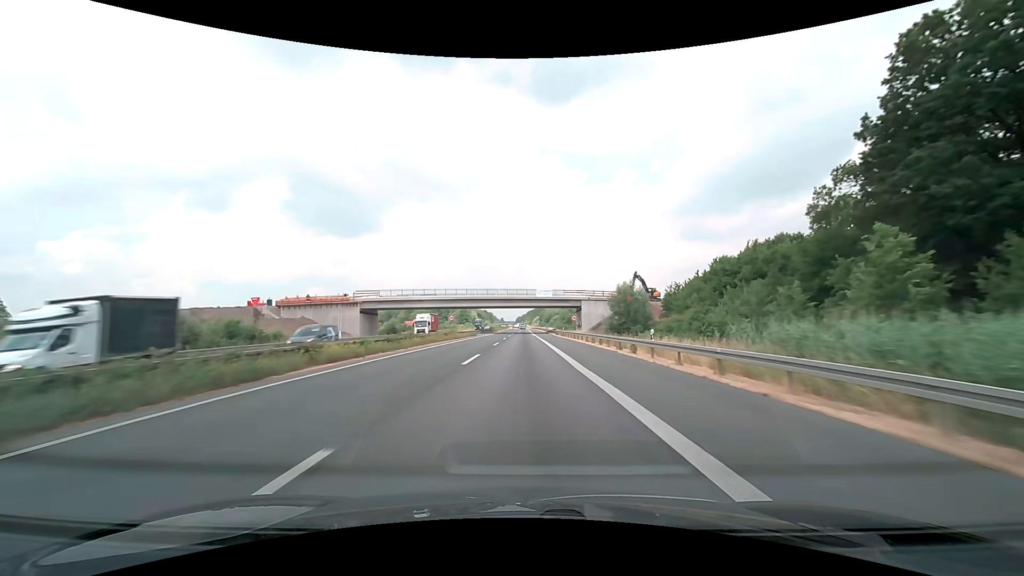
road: motorway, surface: asphalt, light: Day
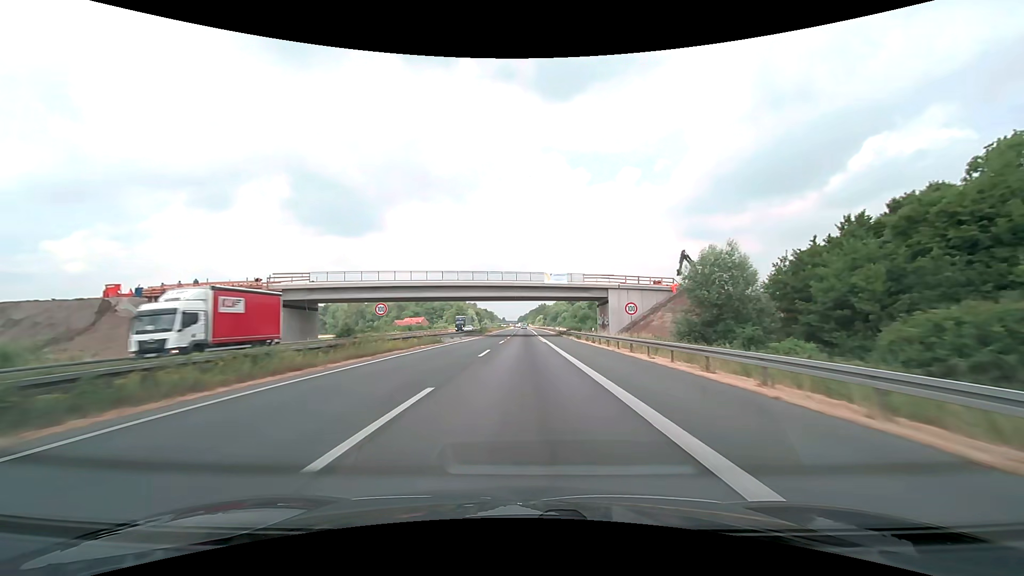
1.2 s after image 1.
(-0.1, +30.7) m; 0°
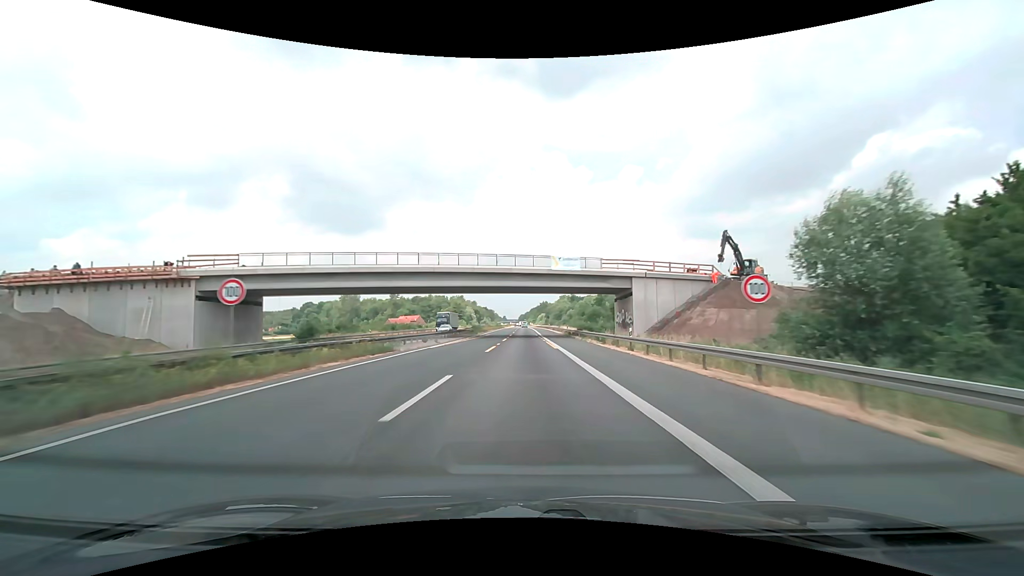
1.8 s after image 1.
(0.0, +15.5) m; 0°
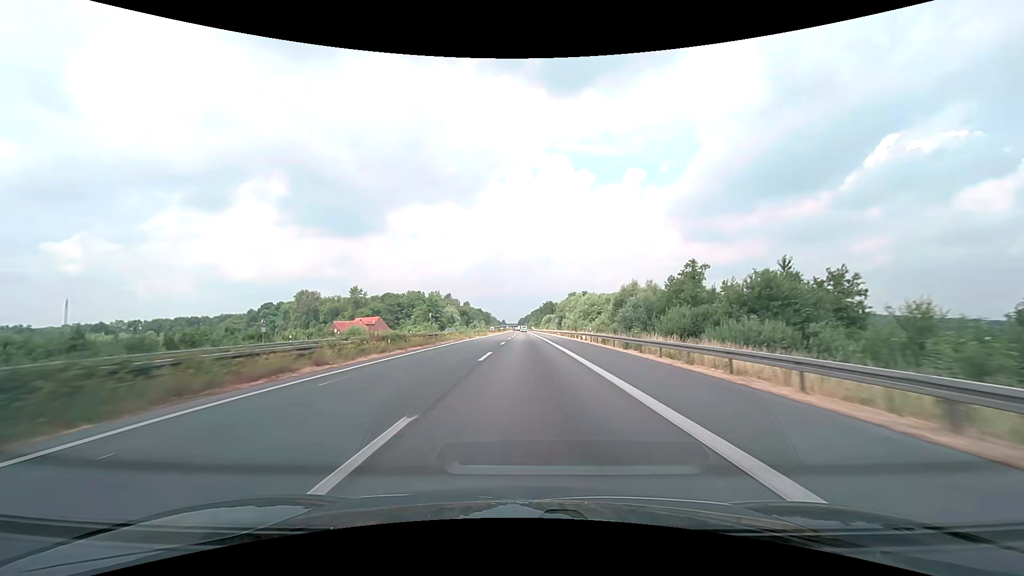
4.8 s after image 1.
(-0.2, +78.1) m; 0°
(0, +10) (0, +20) (0, +30) (0, +40) (0, +50) (0, +60) (0, +70) (0, +80) (0, +90) (0, +100) m
